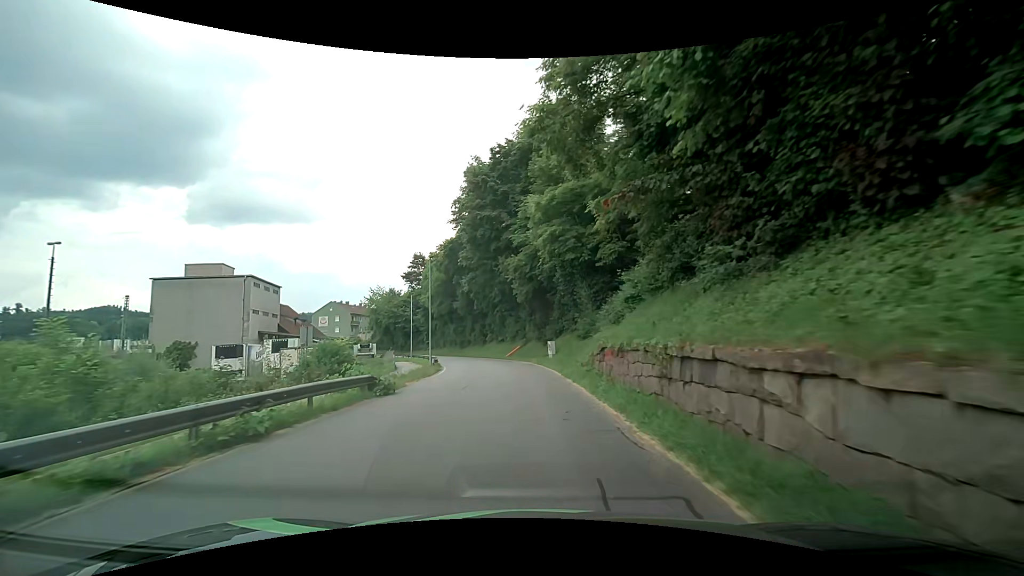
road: residential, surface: asphalt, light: Day
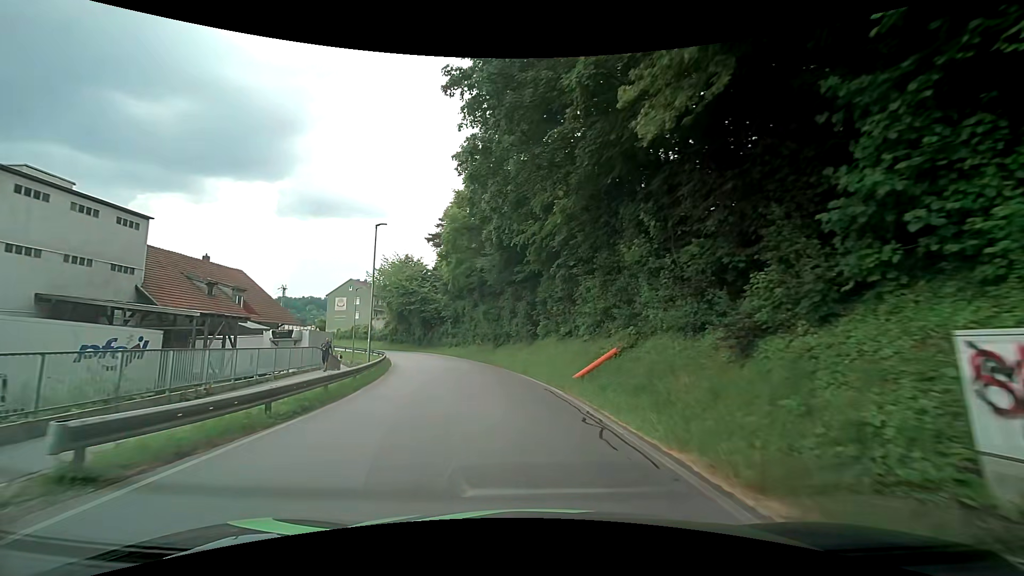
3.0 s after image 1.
(-1.5, +33.1) m; -8°
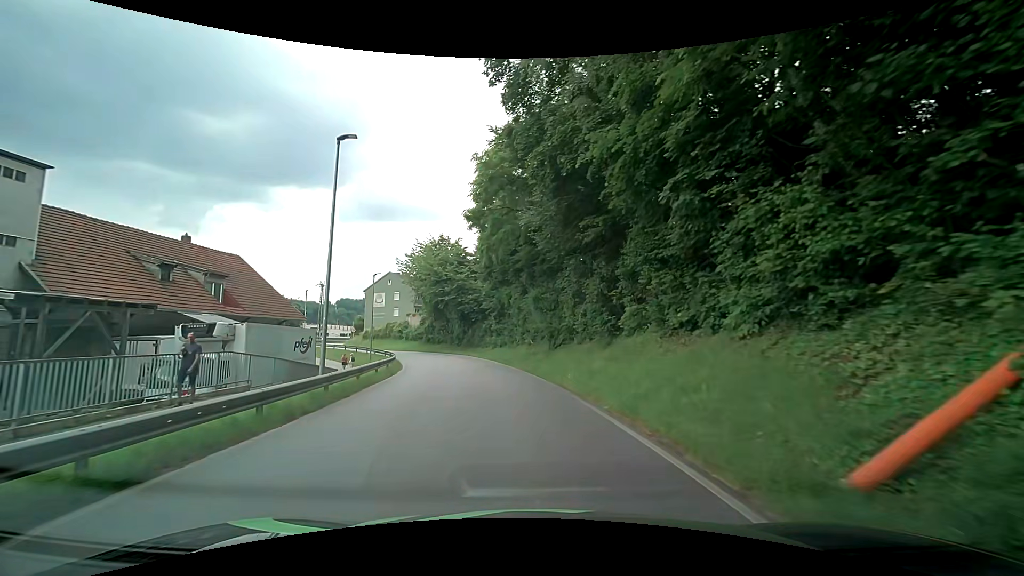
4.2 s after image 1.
(-0.7, +12.7) m; -6°
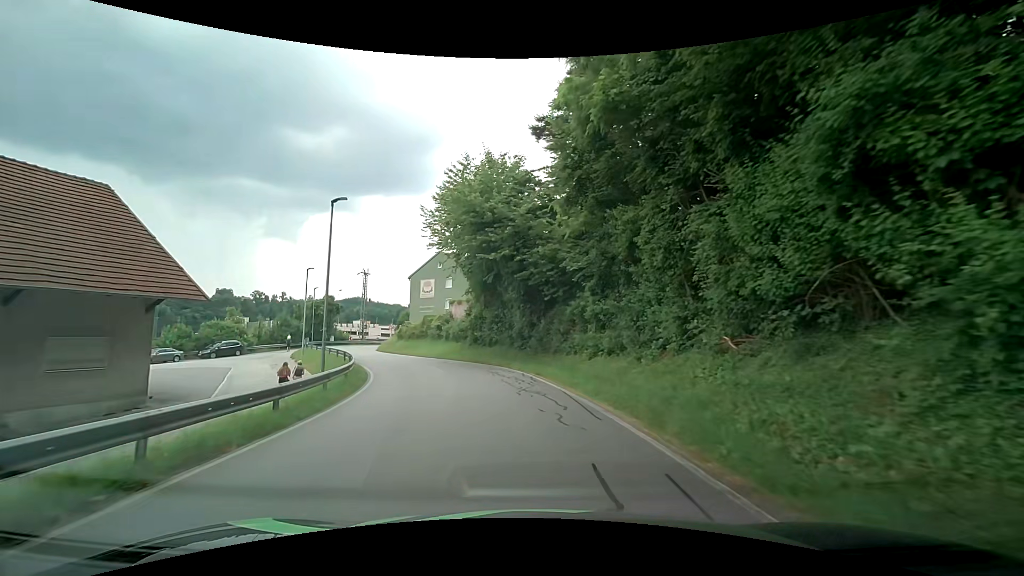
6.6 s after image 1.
(-2.2, +23.8) m; -10°
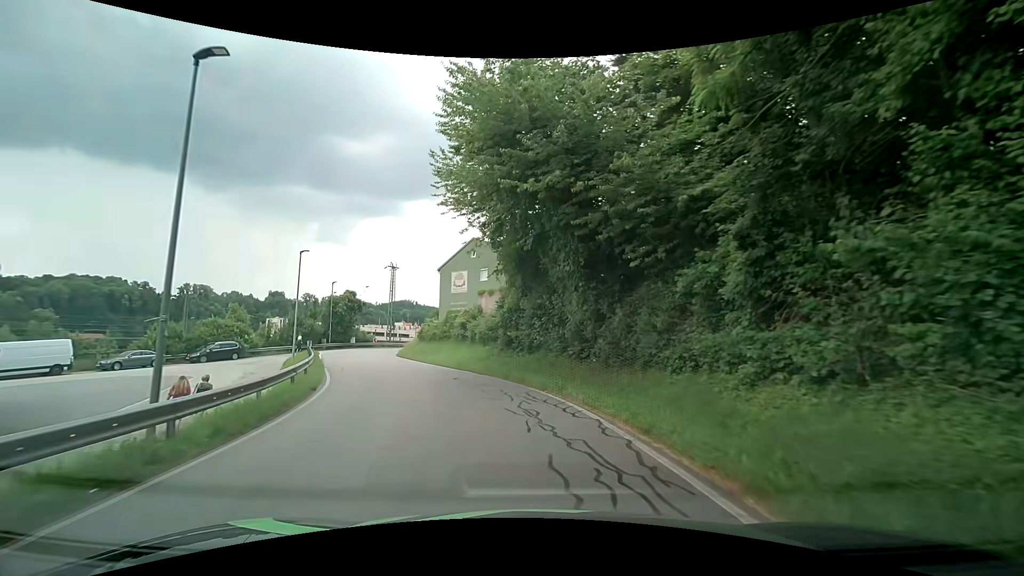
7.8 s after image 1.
(-0.4, +11.0) m; -5°
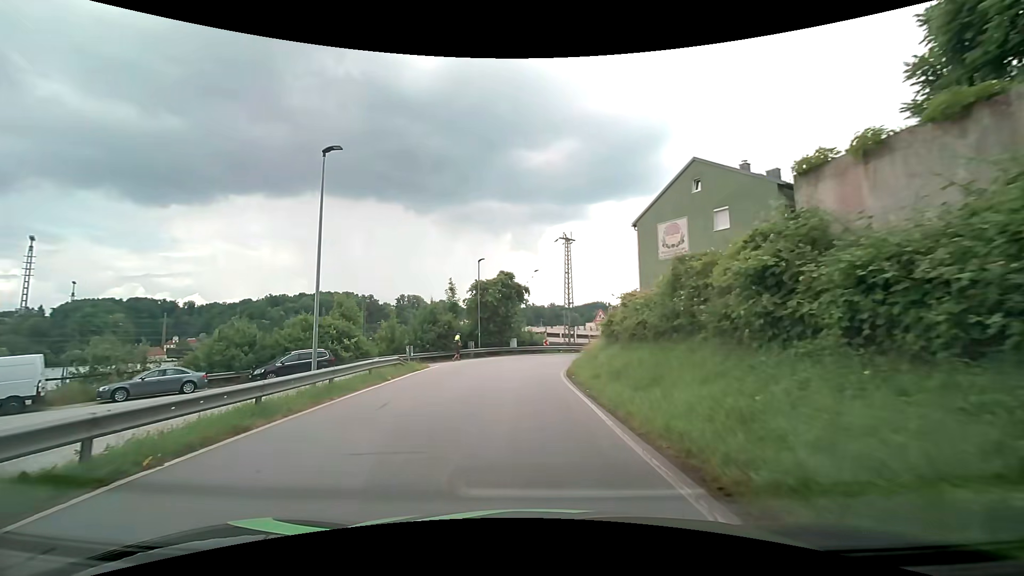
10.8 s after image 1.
(-4.0, +23.0) m; -21°
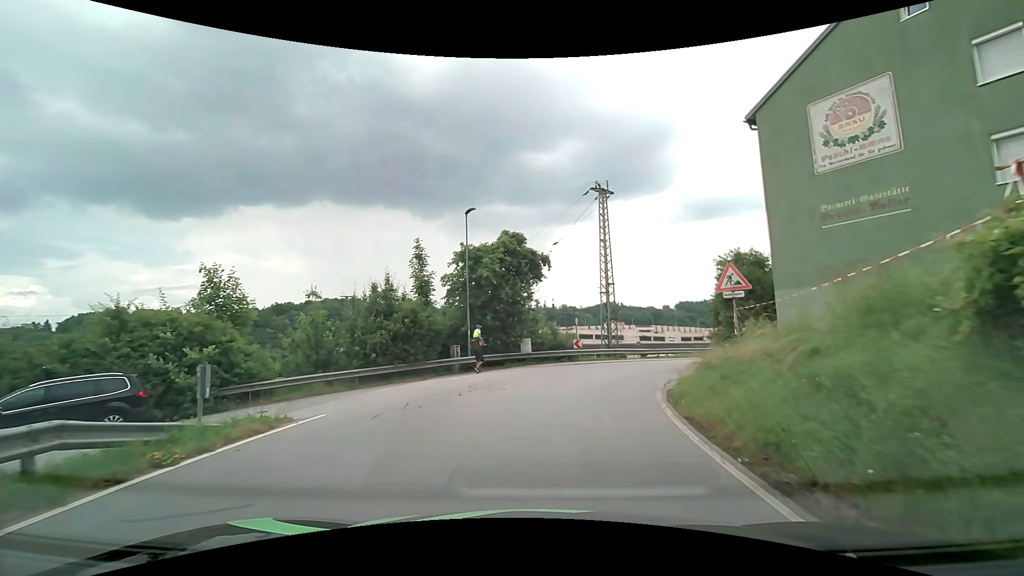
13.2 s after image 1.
(-0.9, +16.8) m; -3°
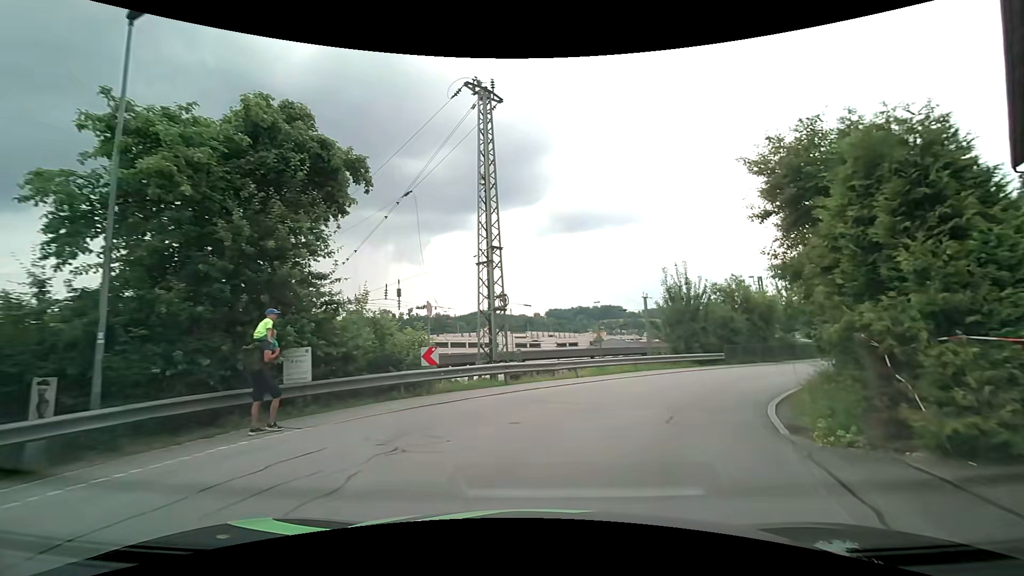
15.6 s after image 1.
(+1.5, +15.3) m; +14°
(+2, +10) (+7, +18) (+14, +26) (+21, +33) (+28, +40) (+35, +47) (+42, +54) (+50, +60) (+59, +64) (+69, +63) m
